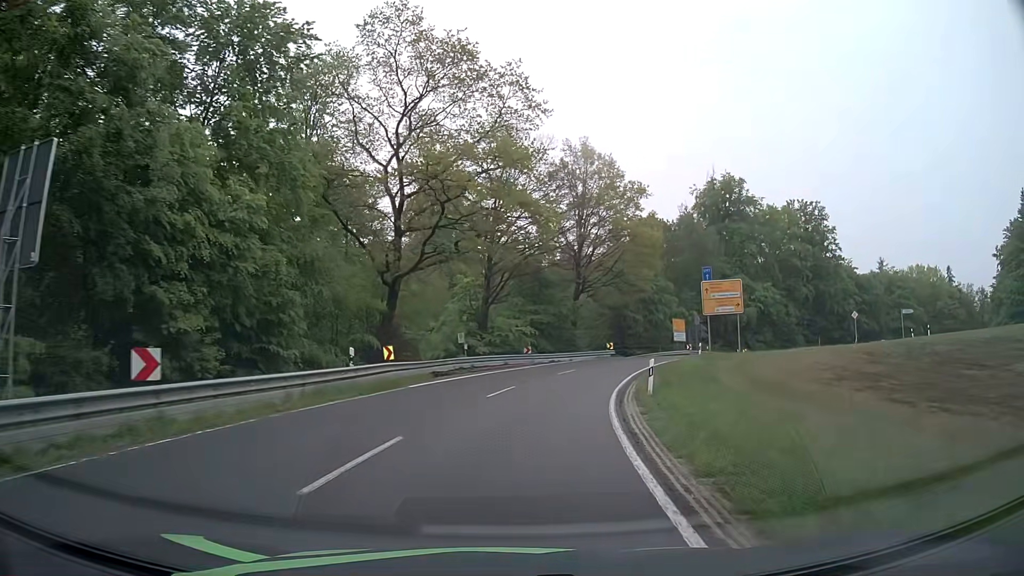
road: secondary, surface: asphalt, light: Day
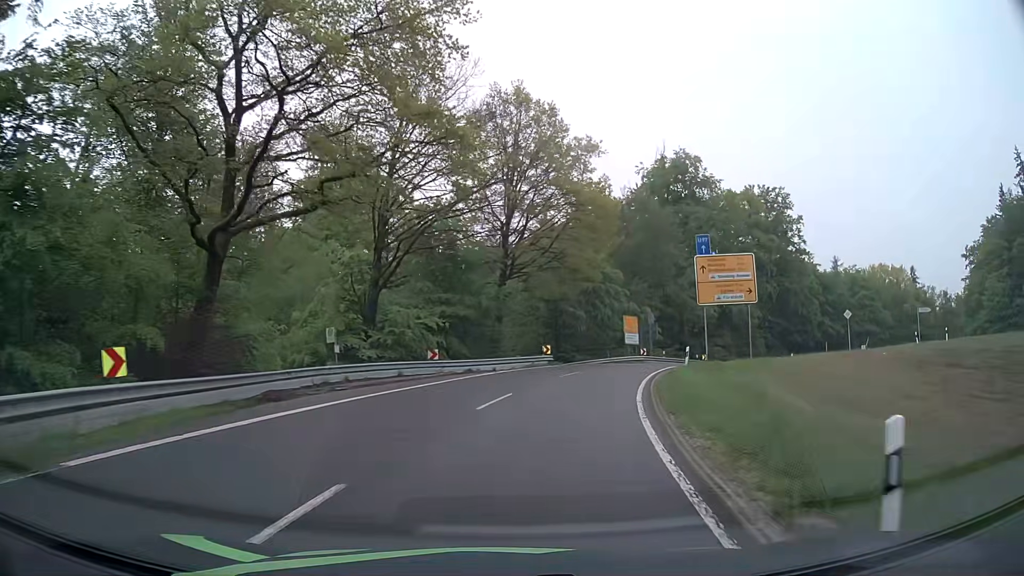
(+0.9, +14.7) m; +7°
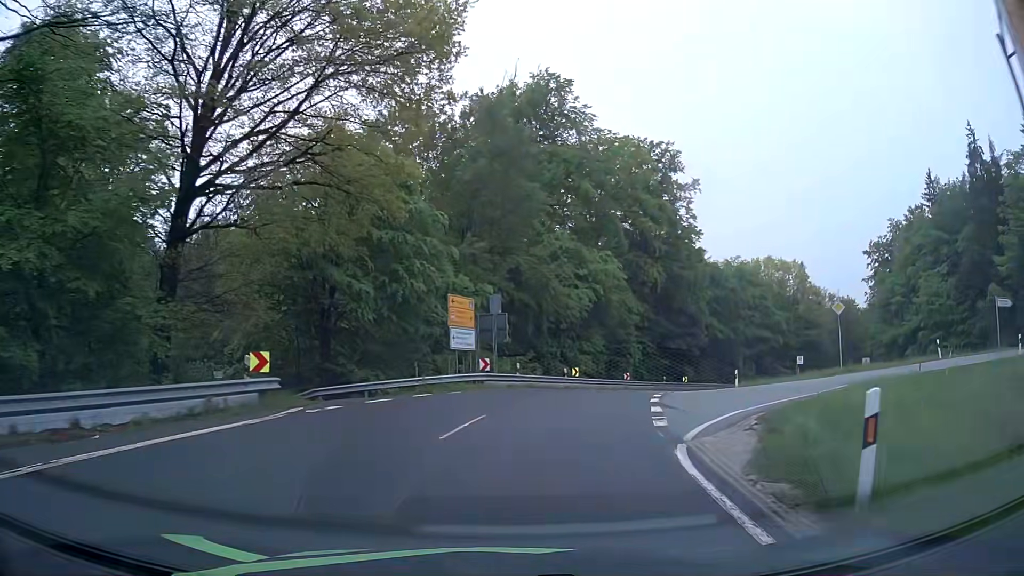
(+3.4, +25.7) m; +16°
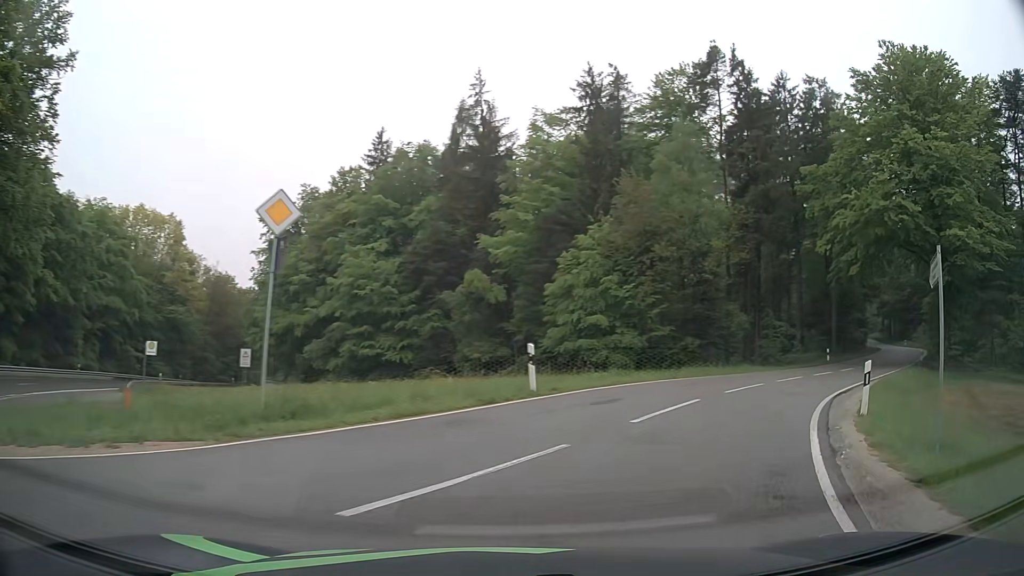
(+9.3, +22.8) m; +53°
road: tertiary
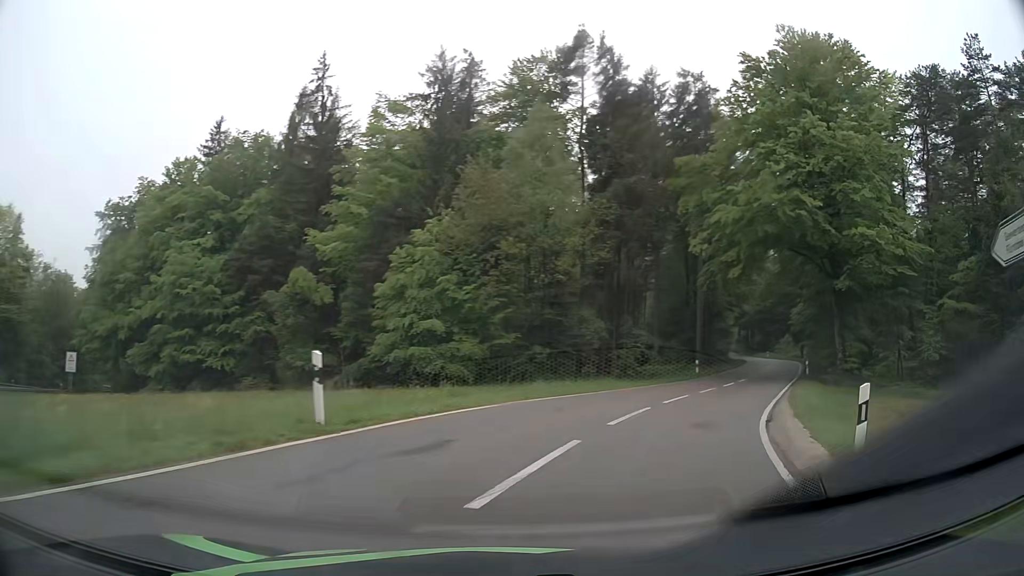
(+0.7, +5.3) m; +15°
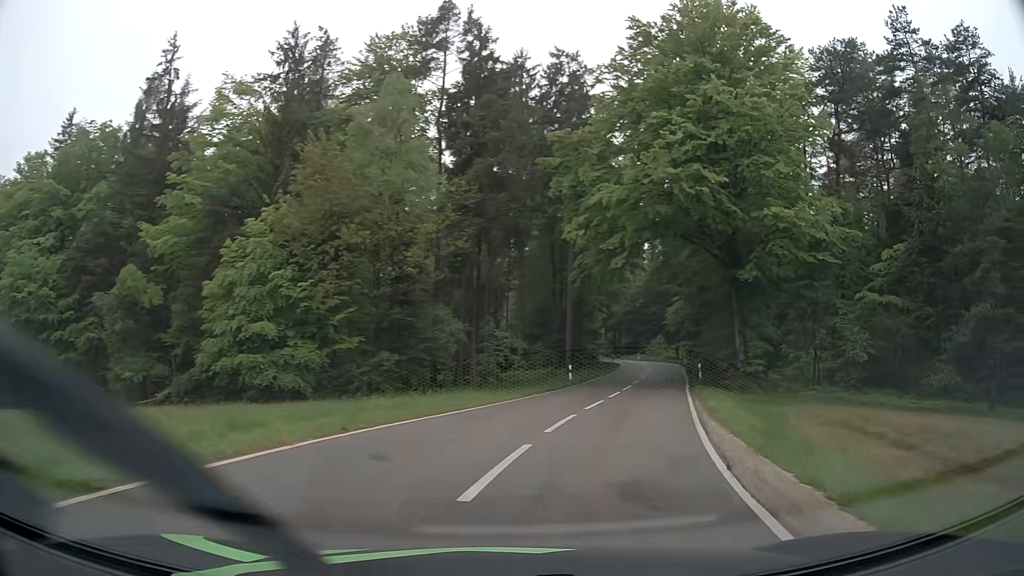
(+0.6, +5.6) m; +12°
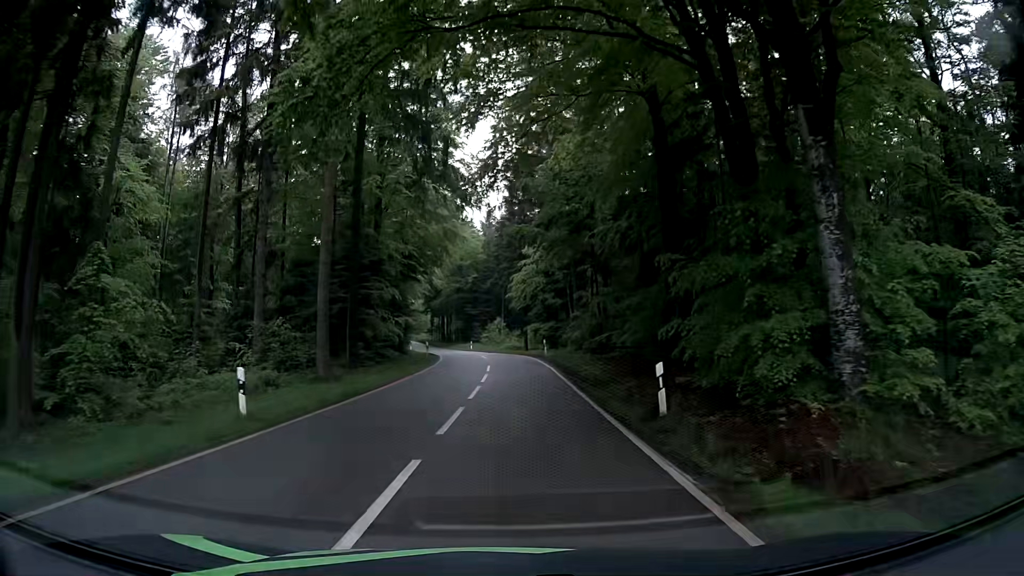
(+5.0, +26.0) m; +14°
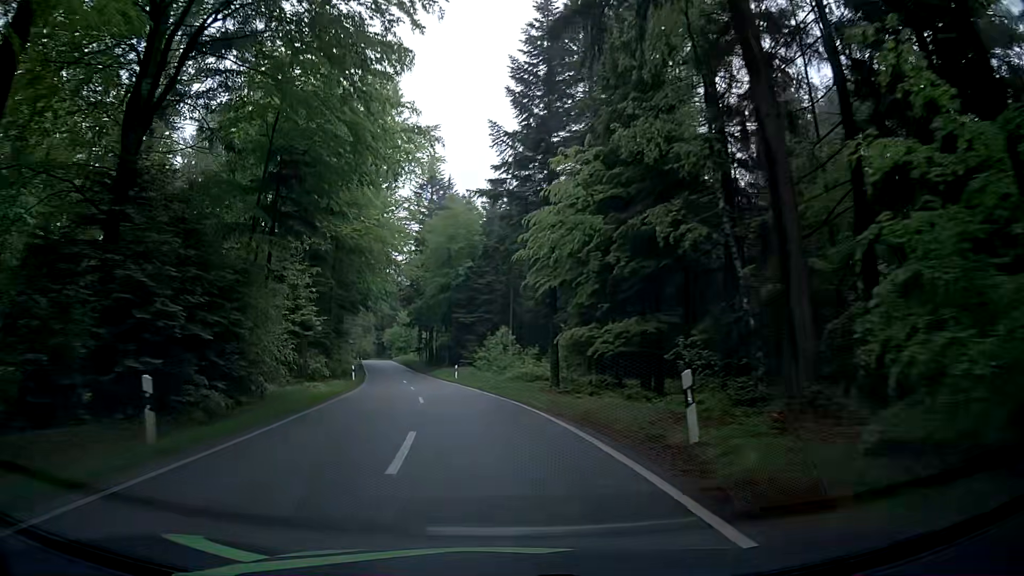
(+0.5, +33.3) m; 0°
(0, +10) (-1, +20) (-3, +30) (-5, +40) (-6, +50) (-8, +59) (-11, +69) (-13, +79) (-15, +89) (-17, +98) m
